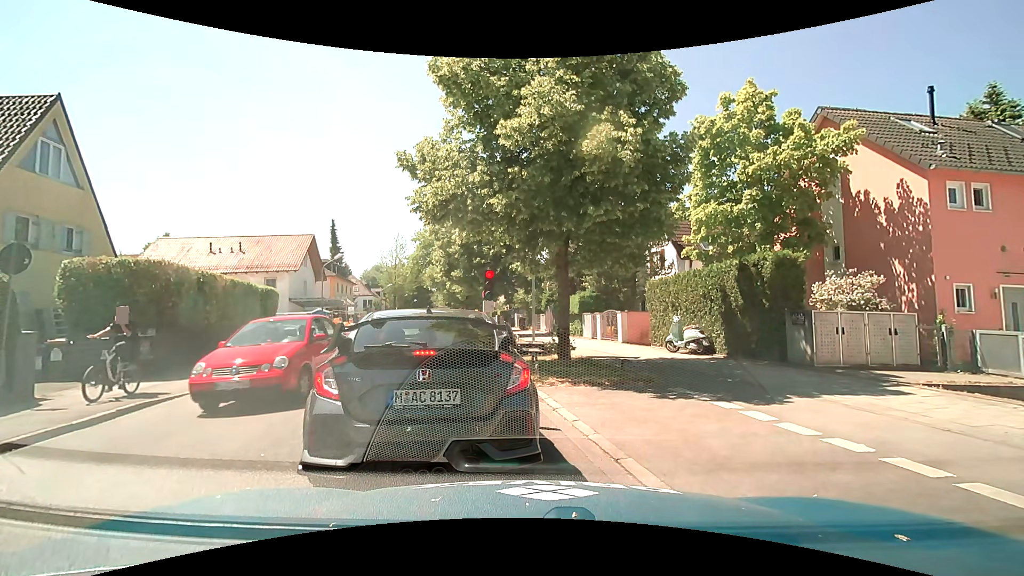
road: tertiary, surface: asphalt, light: Day
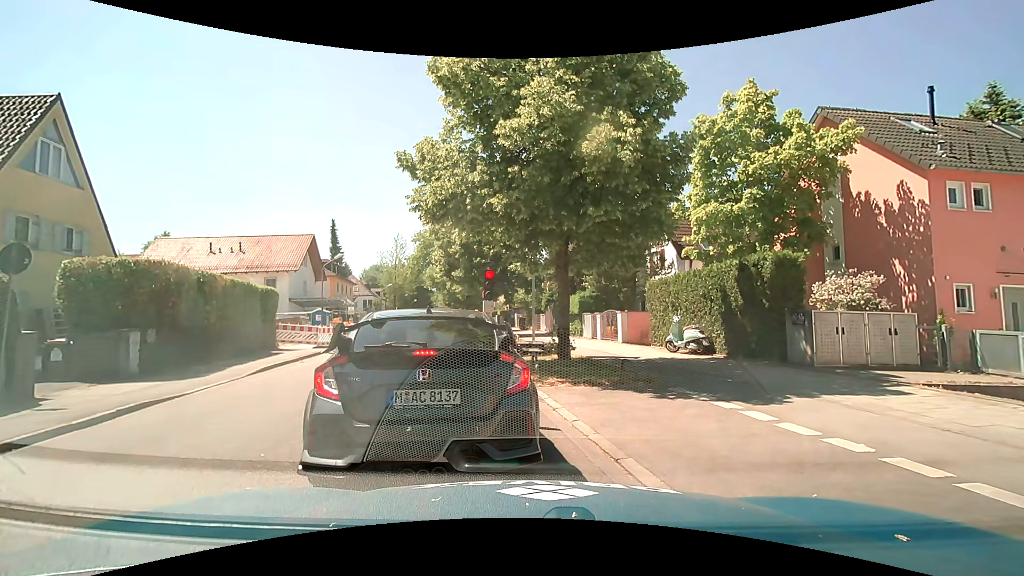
(0.0, 0.0) m; 0°
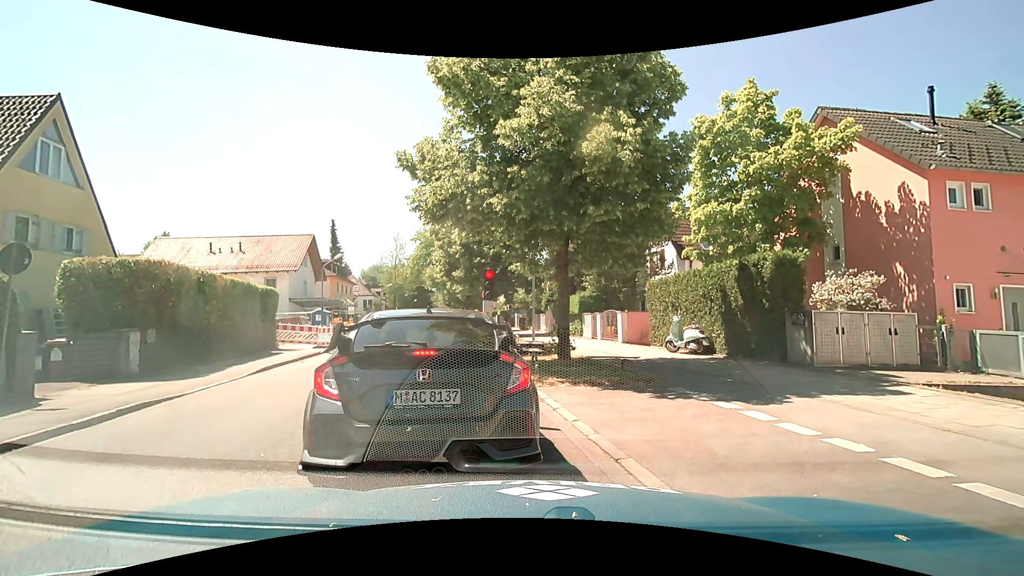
(0.0, 0.0) m; 0°
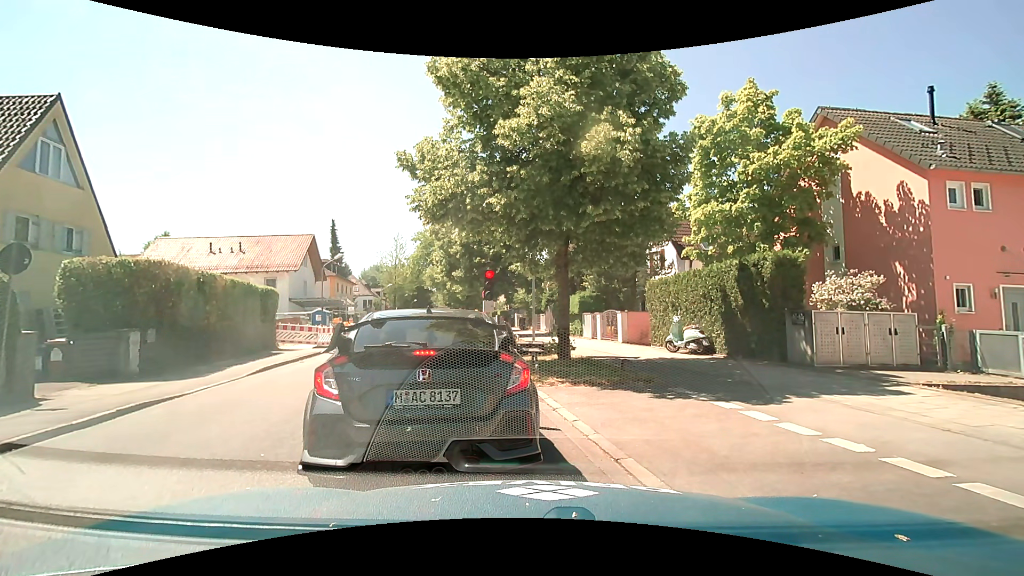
(0.0, 0.0) m; 0°
